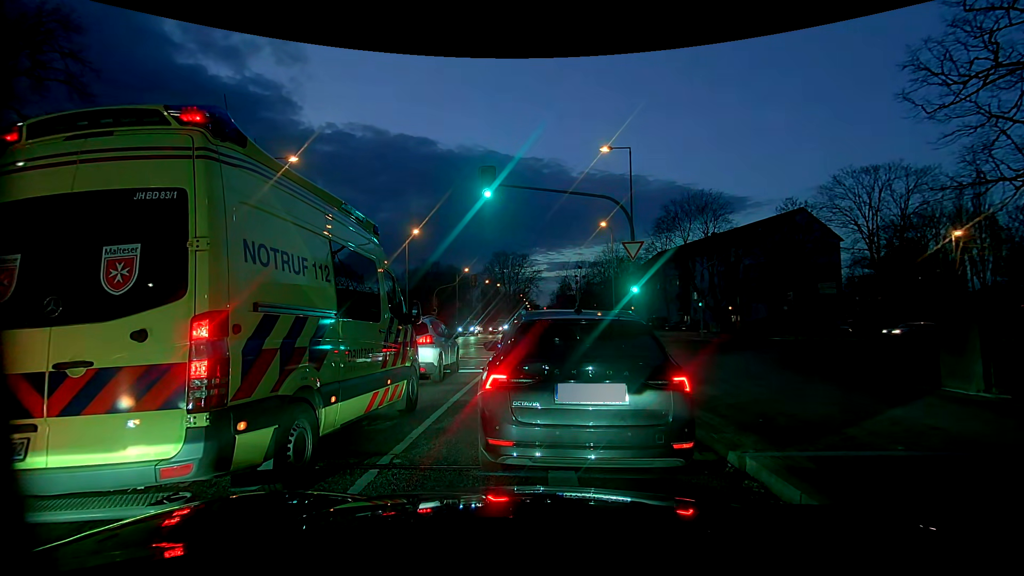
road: tertiary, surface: asphalt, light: Dusk
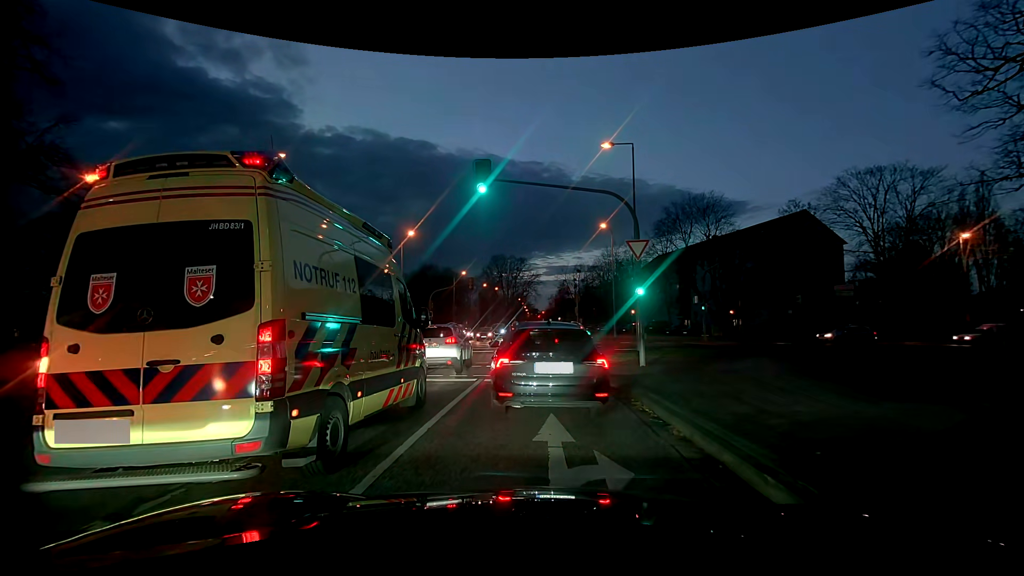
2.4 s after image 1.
(0.0, +1.5) m; -1°
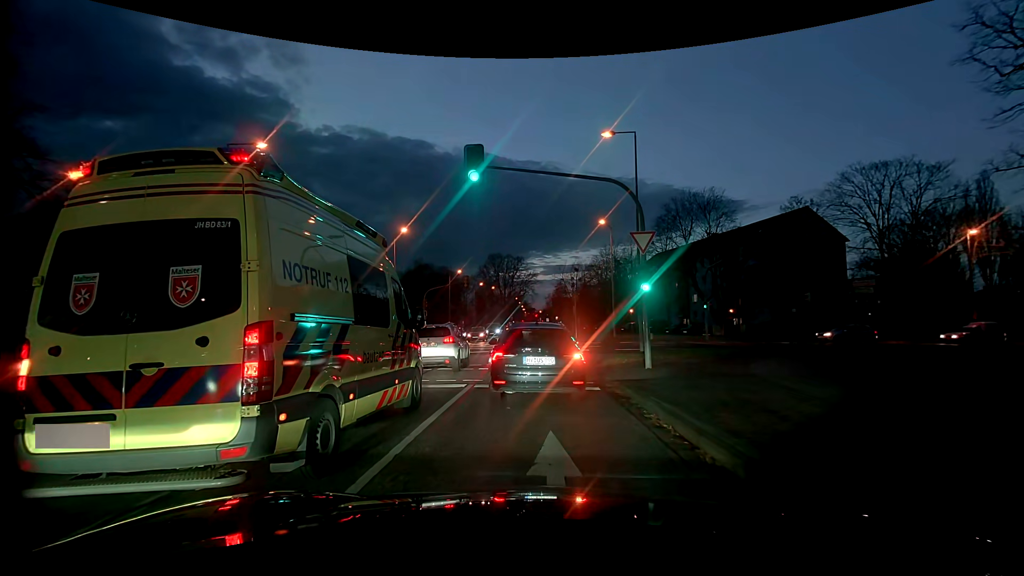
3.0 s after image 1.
(0.0, +1.5) m; 0°
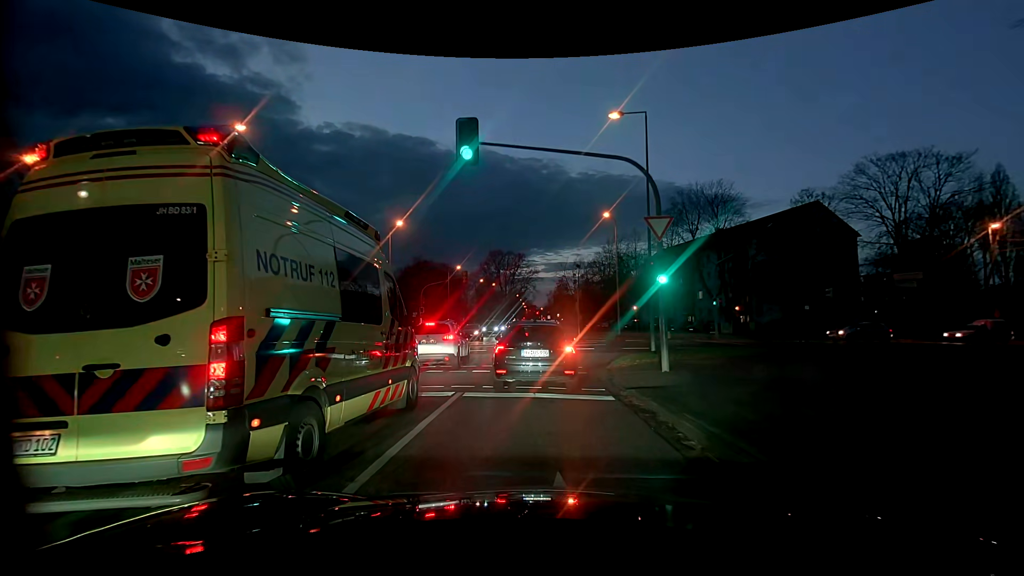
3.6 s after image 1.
(0.0, +2.1) m; -1°
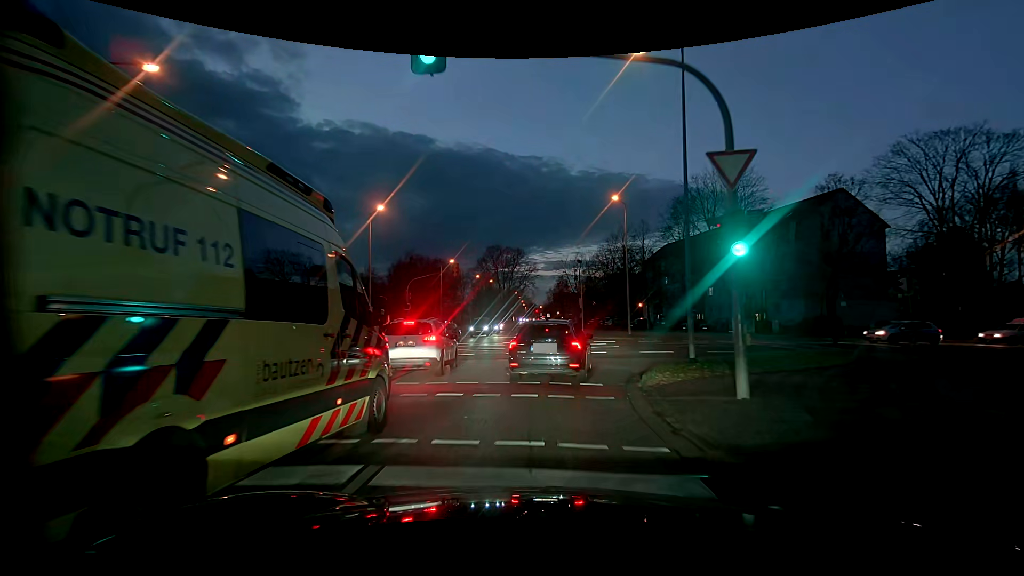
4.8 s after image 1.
(0.0, +5.5) m; 0°
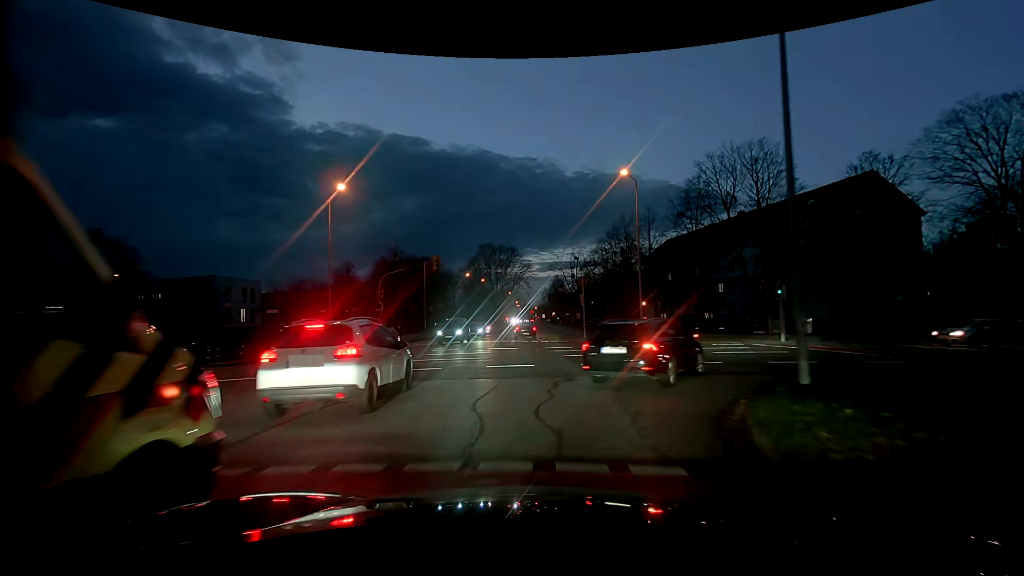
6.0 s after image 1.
(+0.1, +7.0) m; 0°
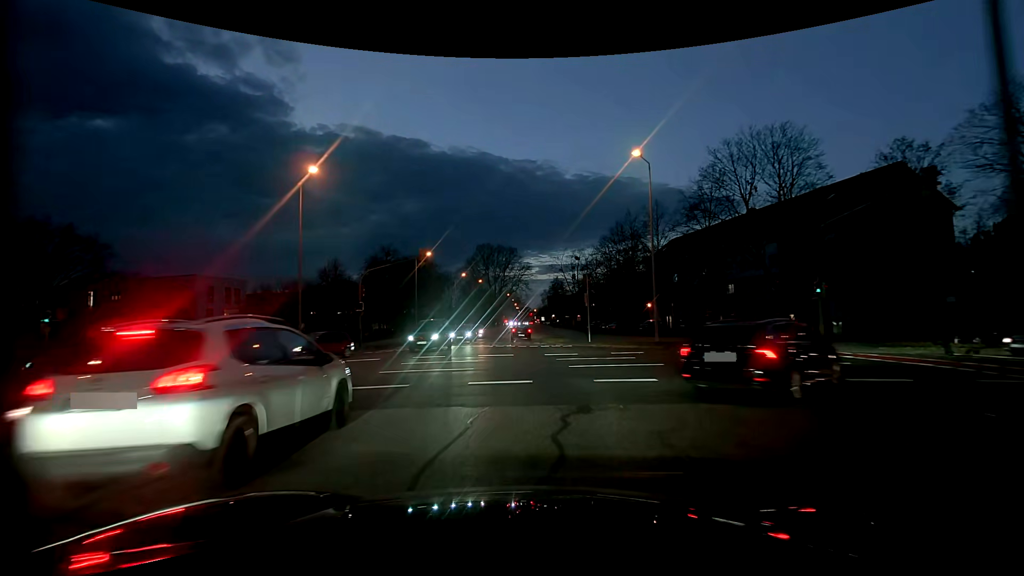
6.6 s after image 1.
(+0.1, +4.2) m; +1°
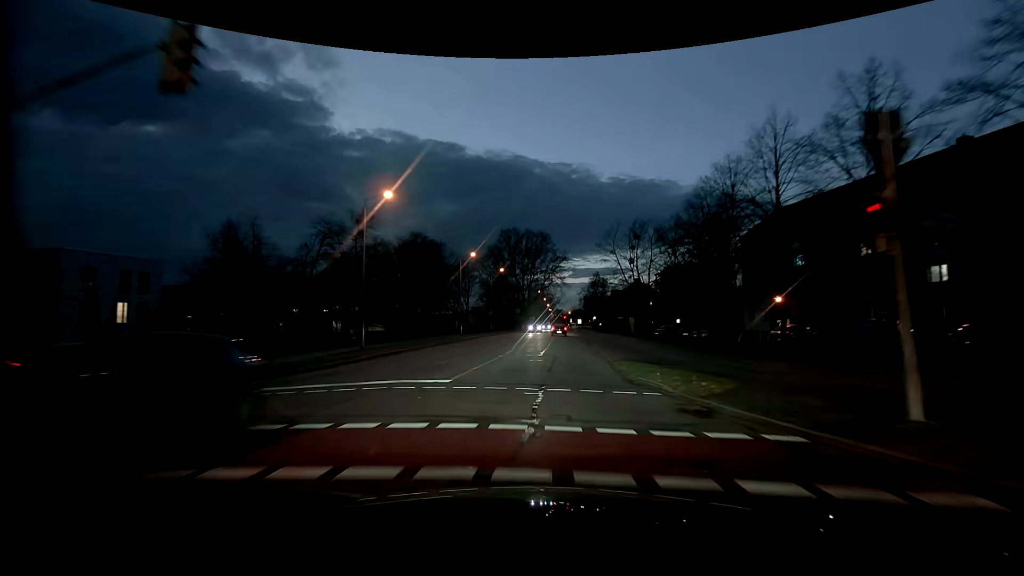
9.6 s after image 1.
(-1.1, +28.0) m; -3°
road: residential
(0, +10) (0, +20) (+1, +30) (+1, +40) (+2, +50) (+2, +60) (+3, +70) (+3, +80) (+3, +90) (+4, +100) m
